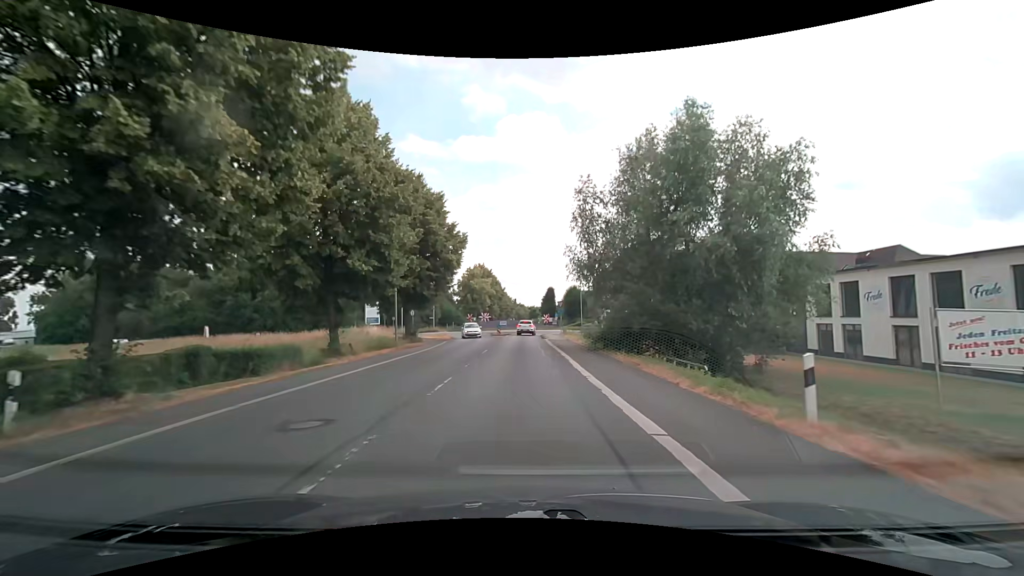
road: tertiary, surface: asphalt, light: Day
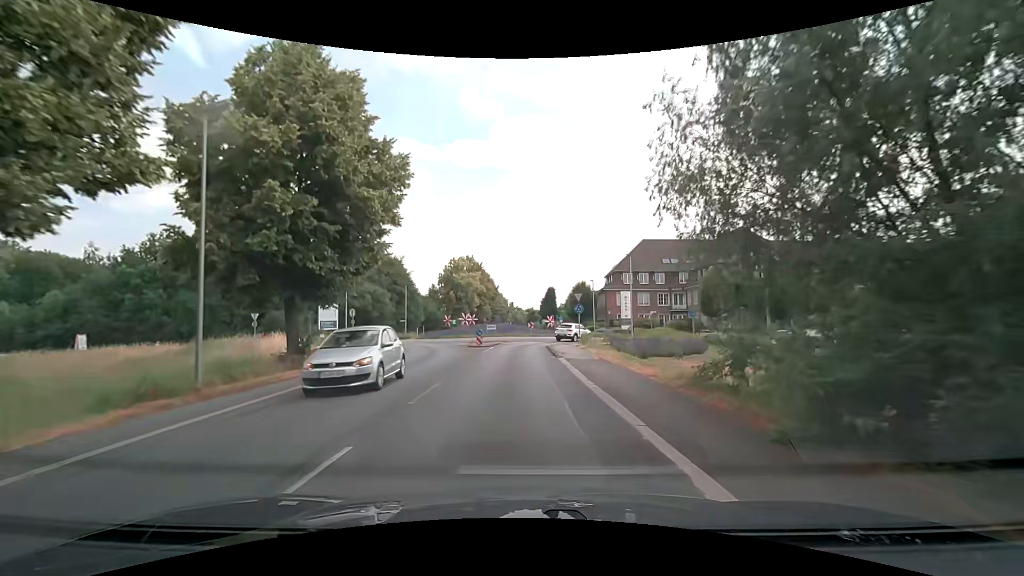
(+0.1, +19.2) m; 0°
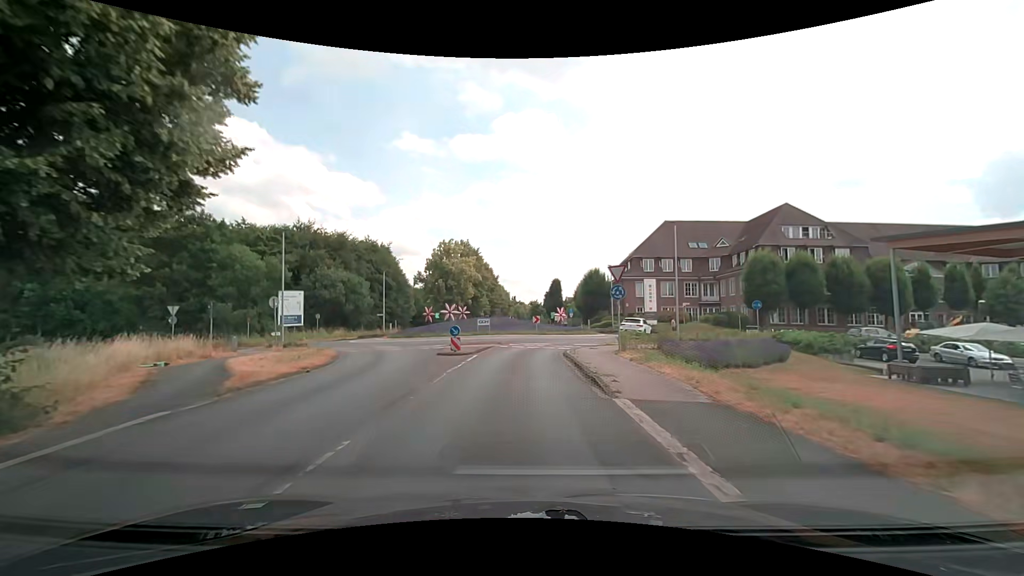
(0.0, +12.3) m; 0°
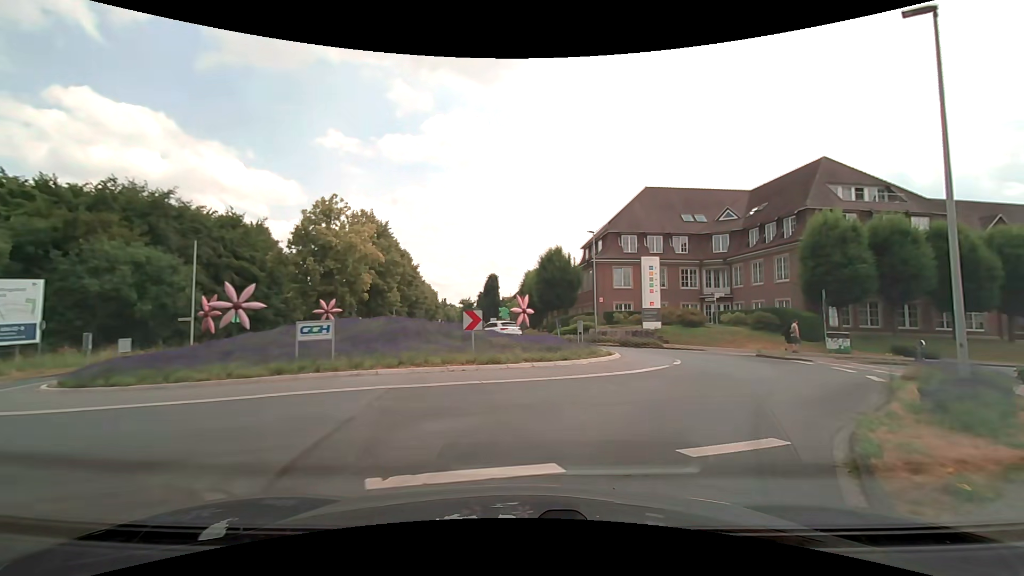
(+0.2, +23.4) m; +8°
